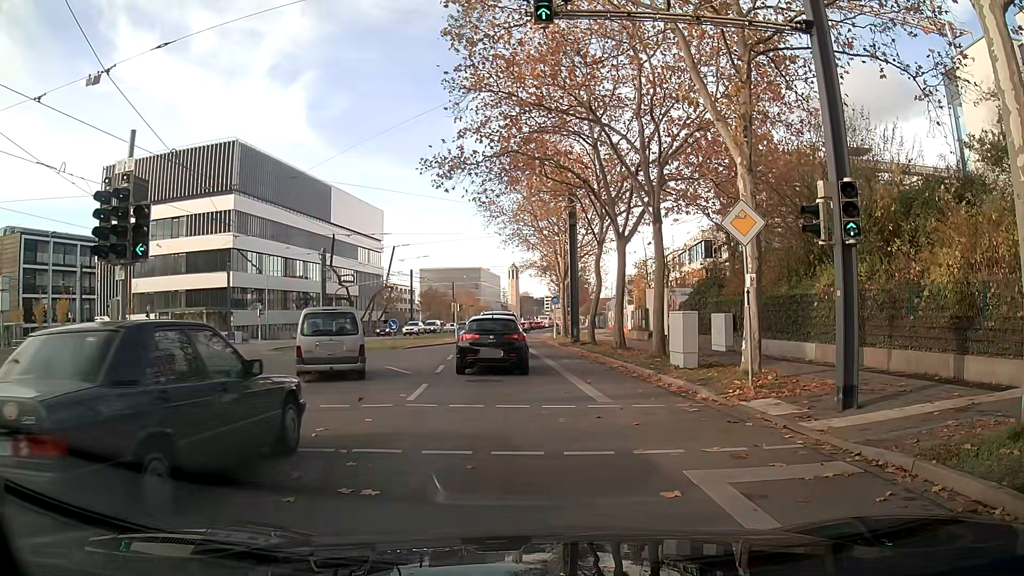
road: secondary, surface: asphalt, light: Day
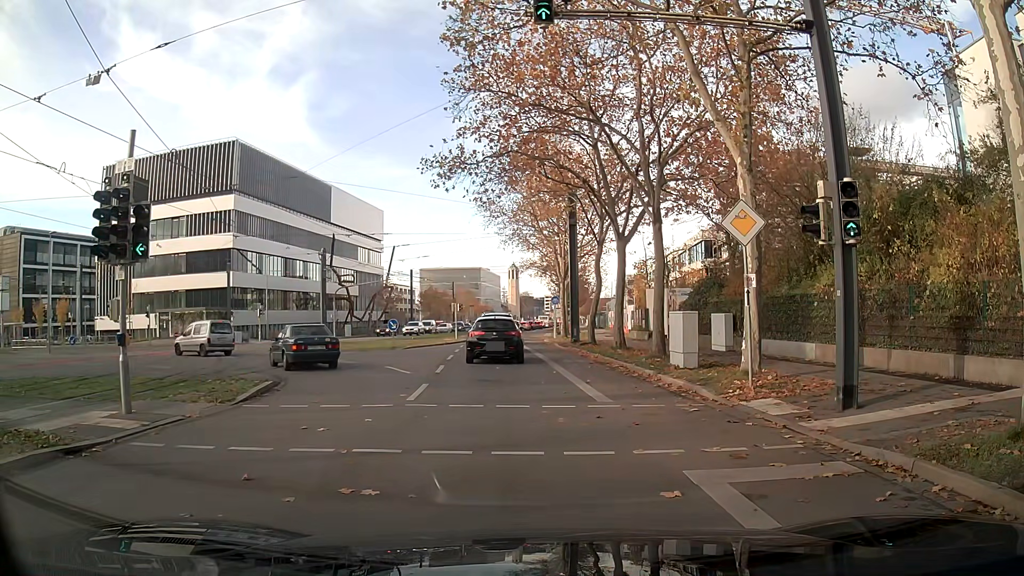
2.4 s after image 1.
(0.0, 0.0) m; 0°
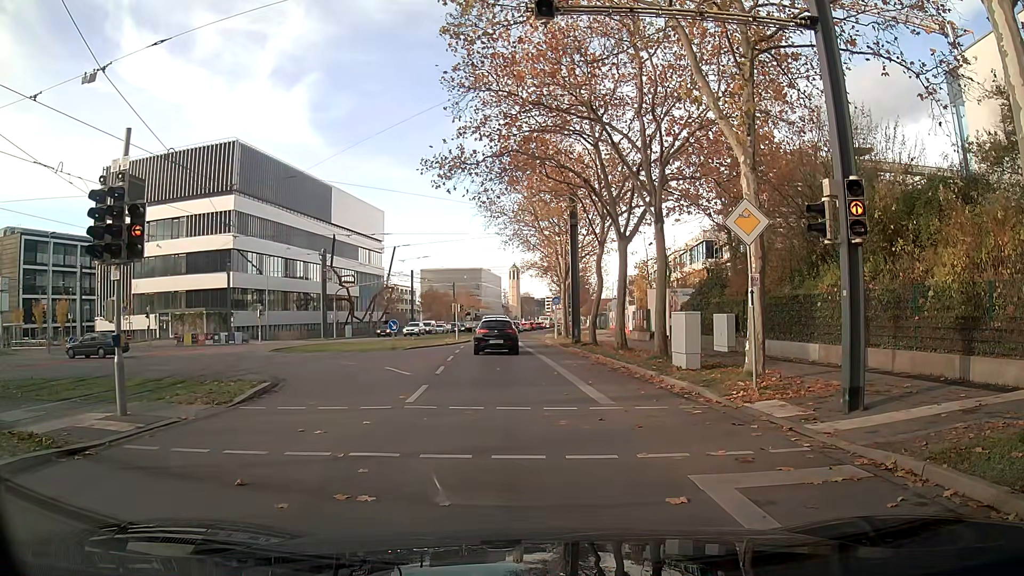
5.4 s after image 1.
(0.0, +0.1) m; 0°
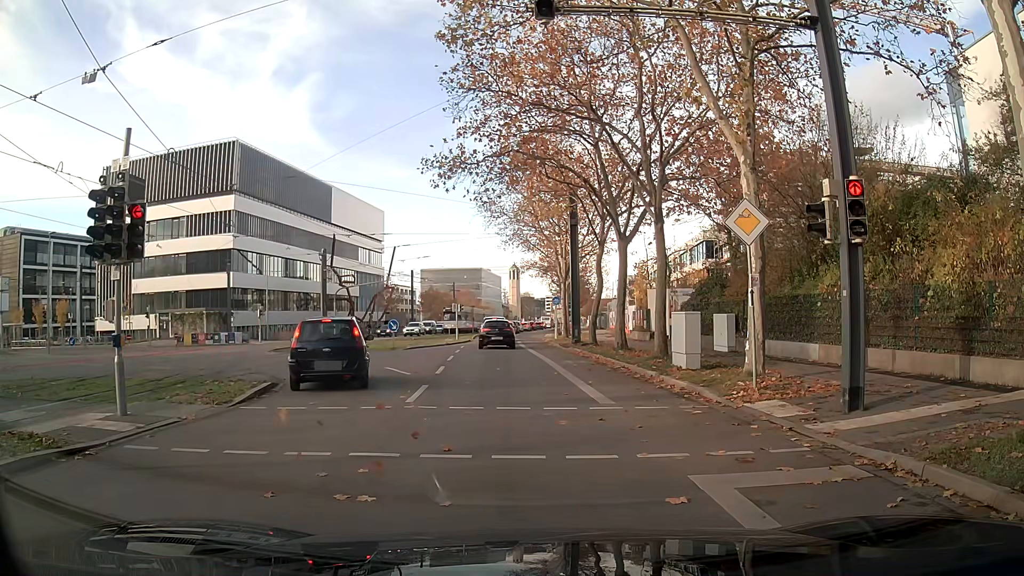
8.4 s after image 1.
(0.0, +0.1) m; 0°
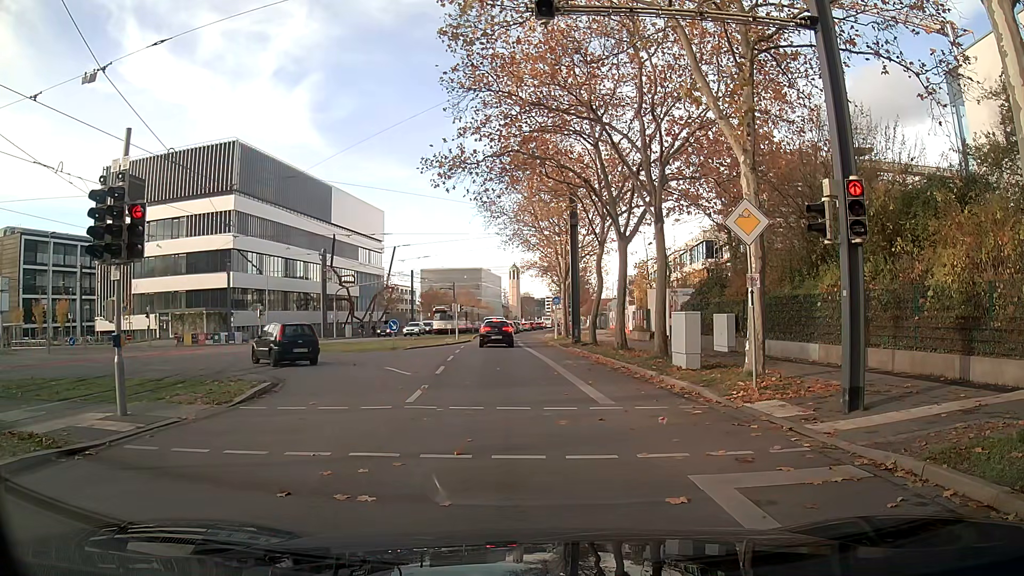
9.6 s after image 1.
(0.0, 0.0) m; 0°
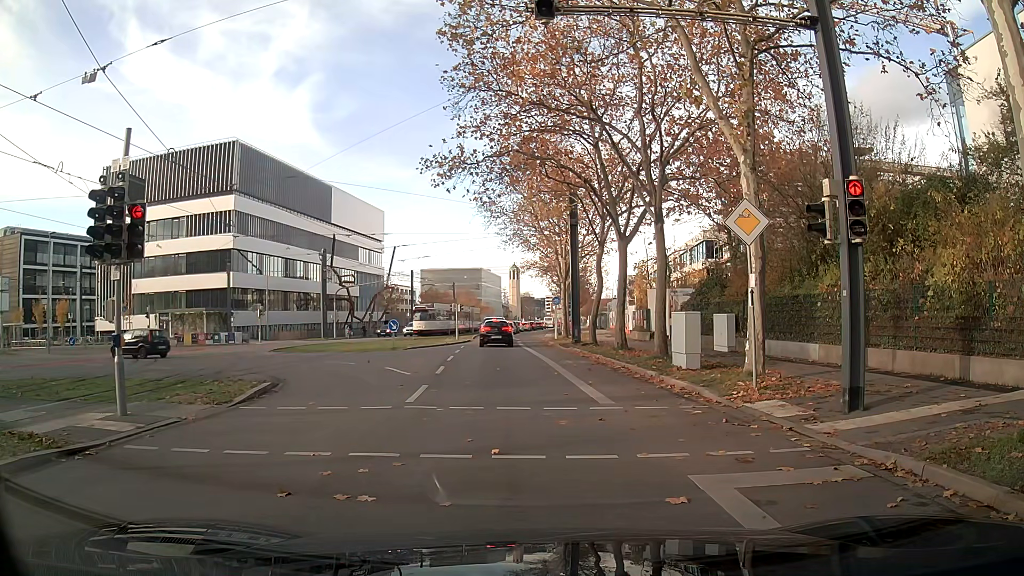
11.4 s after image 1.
(0.0, 0.0) m; 0°
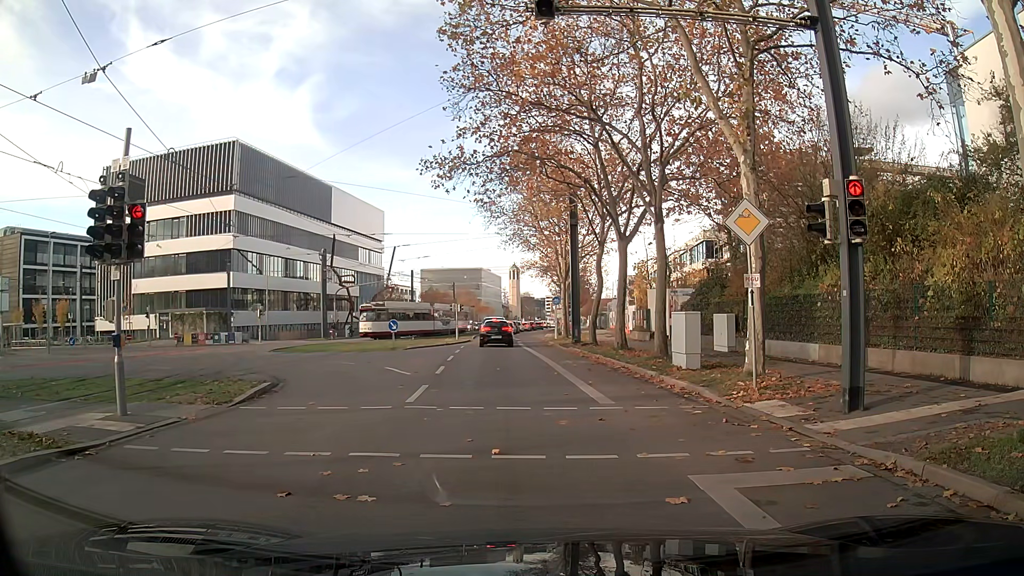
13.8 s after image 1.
(0.0, 0.0) m; 0°
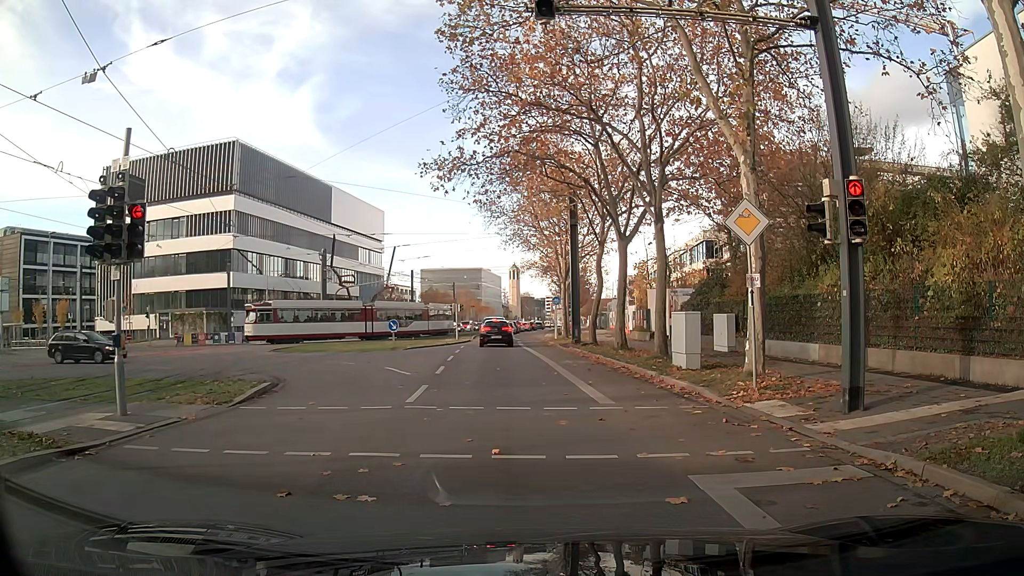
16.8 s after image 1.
(0.0, 0.0) m; 0°
(0, +10) (-1, +20) (-2, +30) (-3, +40) (-3, +50) (-4, +60) (-5, +70) (-4, +80) (-4, +90) (-3, +100) m
